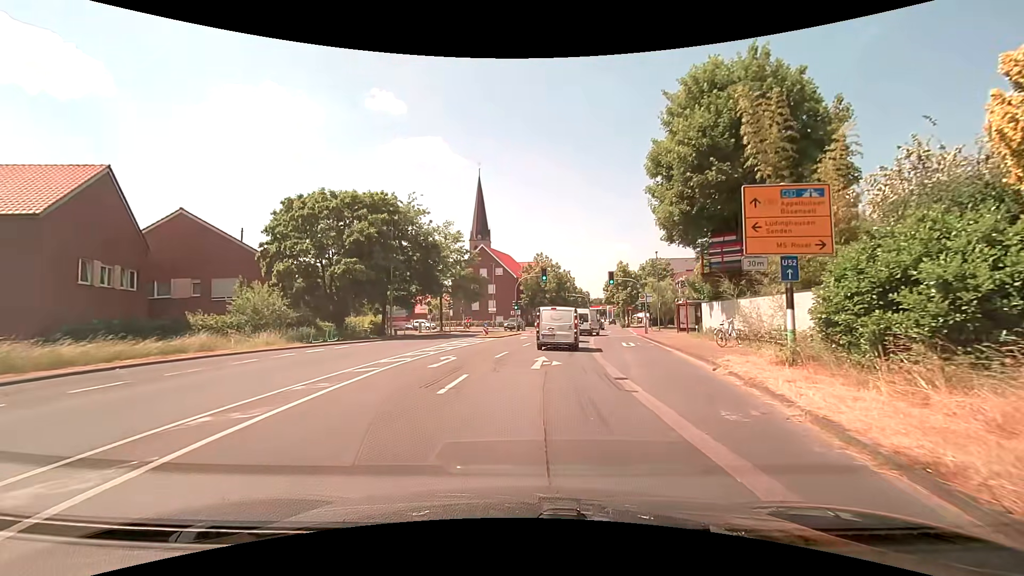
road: secondary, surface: asphalt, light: Day
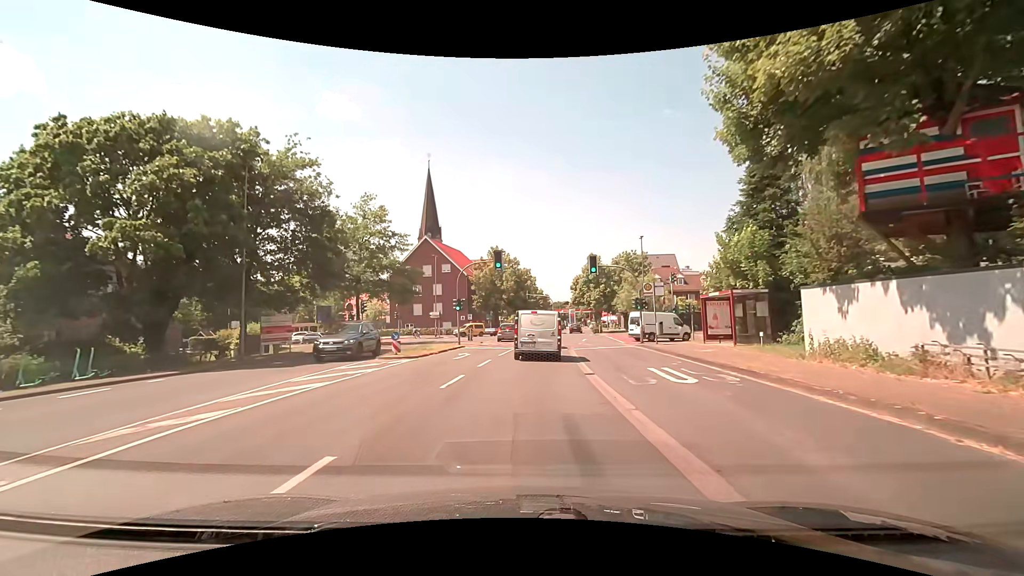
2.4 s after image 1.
(+0.8, +15.4) m; +6°
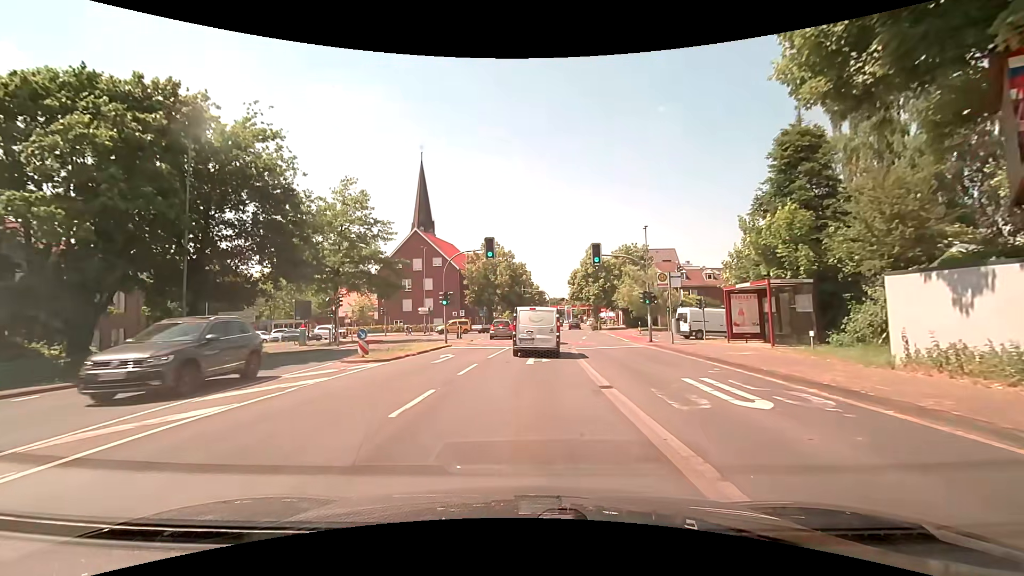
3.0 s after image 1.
(0.0, +3.8) m; 0°
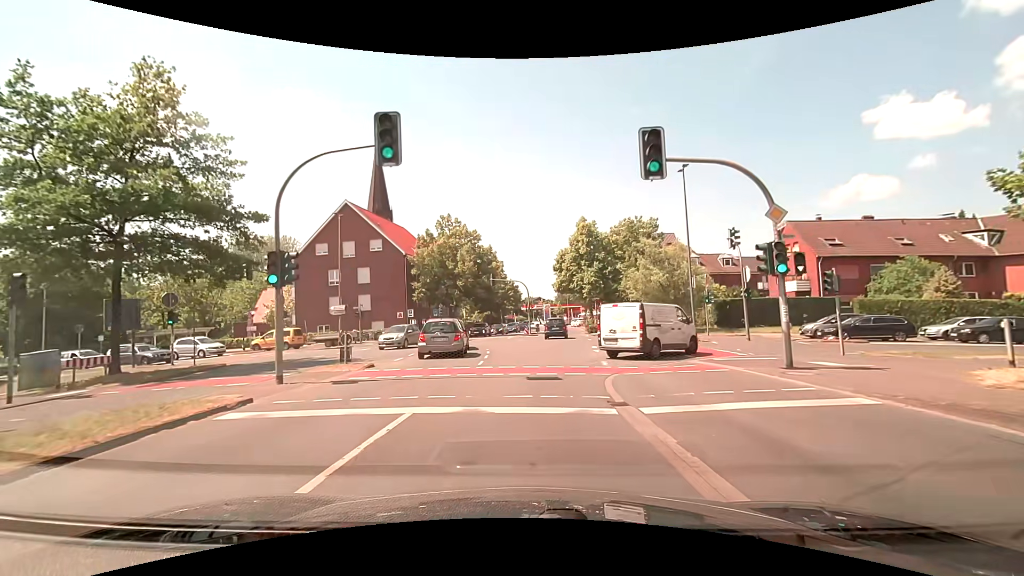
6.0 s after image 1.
(+0.5, +18.9) m; +3°
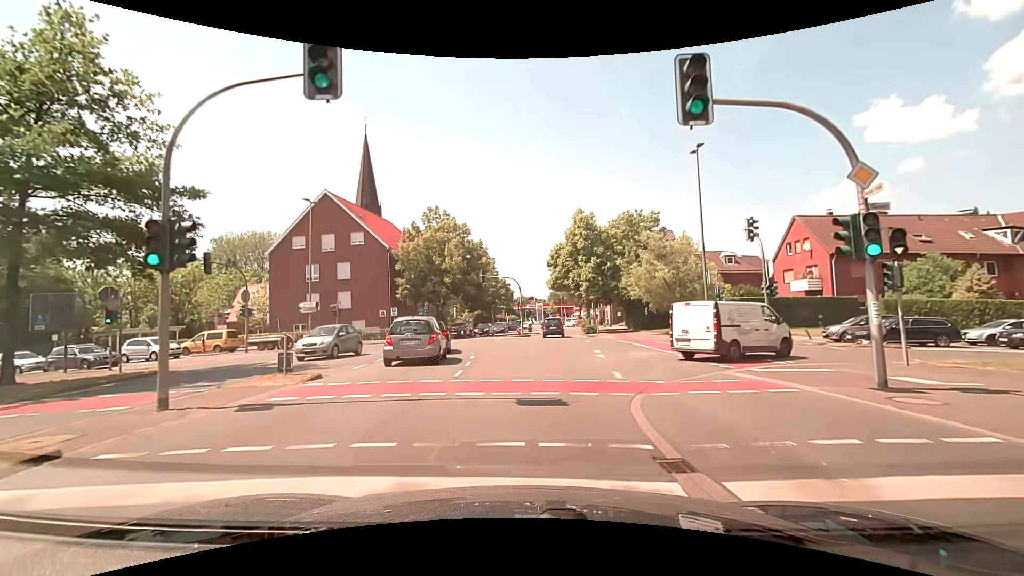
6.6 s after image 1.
(0.0, +3.7) m; 0°
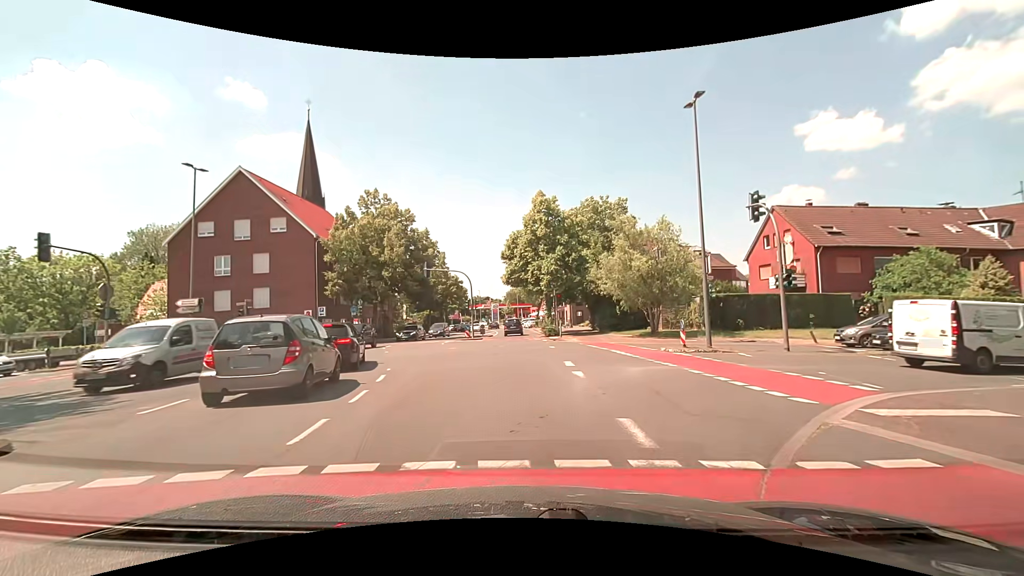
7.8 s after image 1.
(+0.3, +6.4) m; +5°
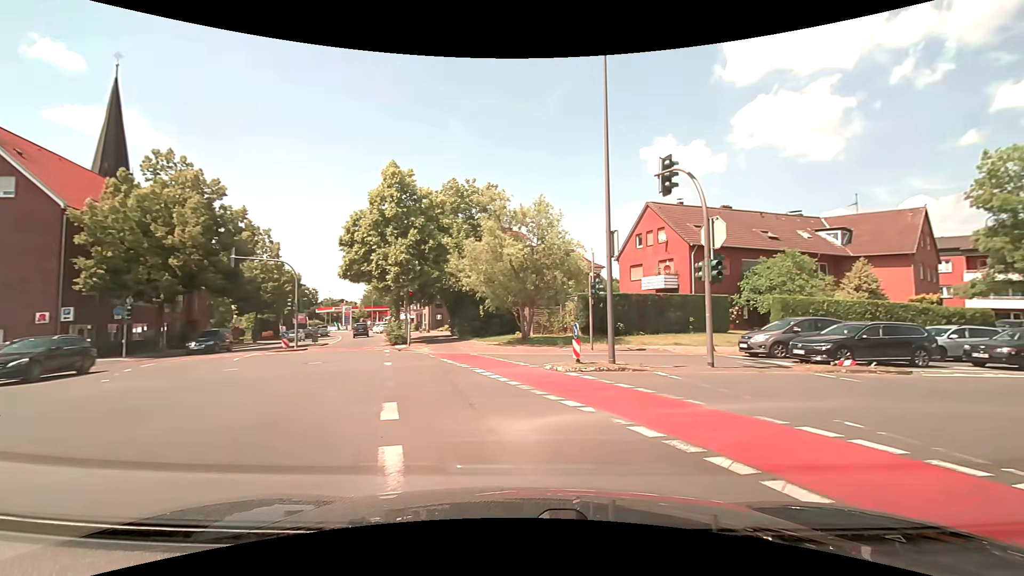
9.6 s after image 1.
(+0.7, +7.4) m; +17°
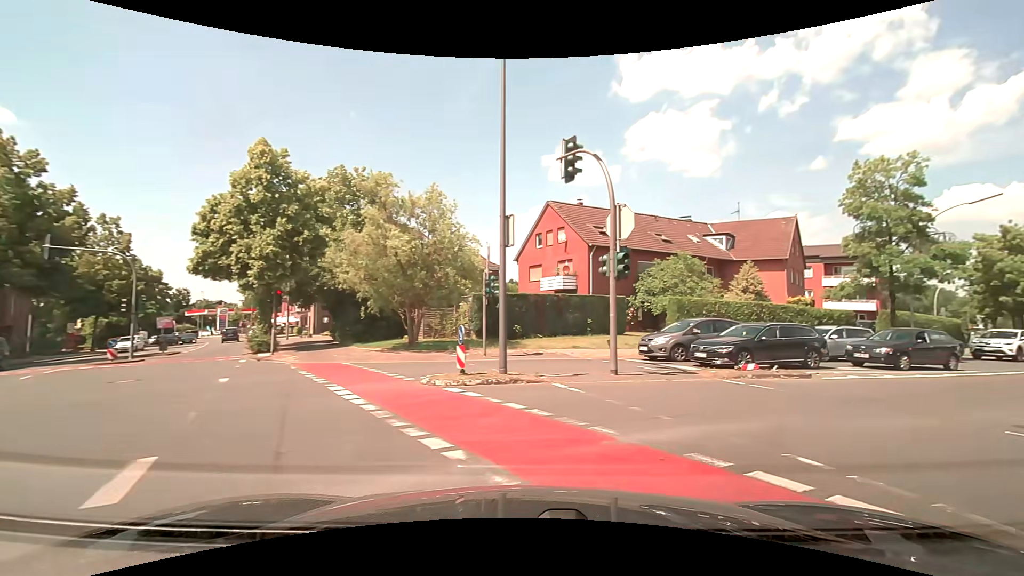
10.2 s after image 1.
(+0.2, +2.6) m; +10°
(+4, +9) (+12, +15) (+20, +20) (+29, +25) (+36, +32) (+43, +39) (+50, +47) (+55, +55) (+61, +63) (+66, +71) m
